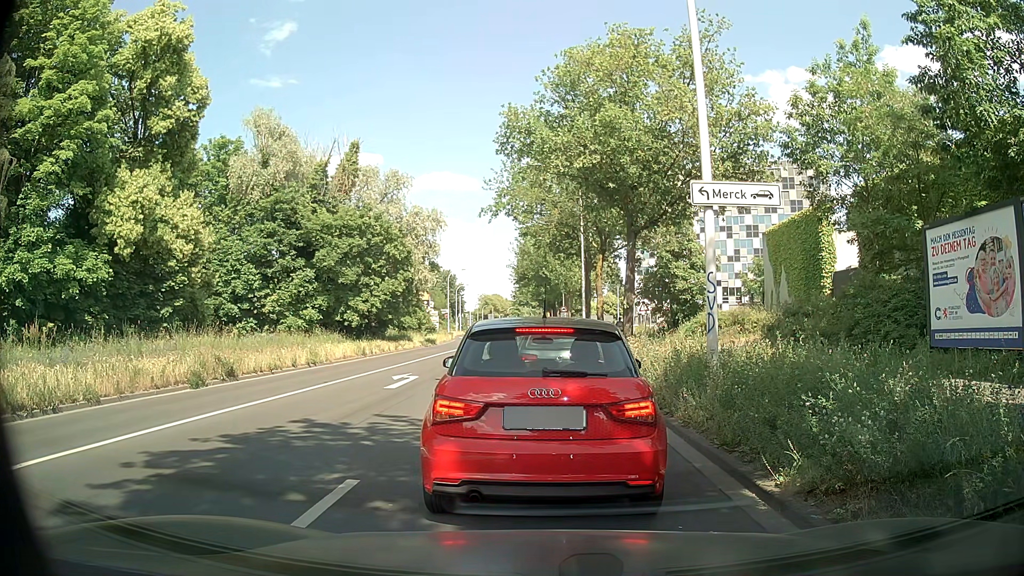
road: secondary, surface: asphalt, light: Day
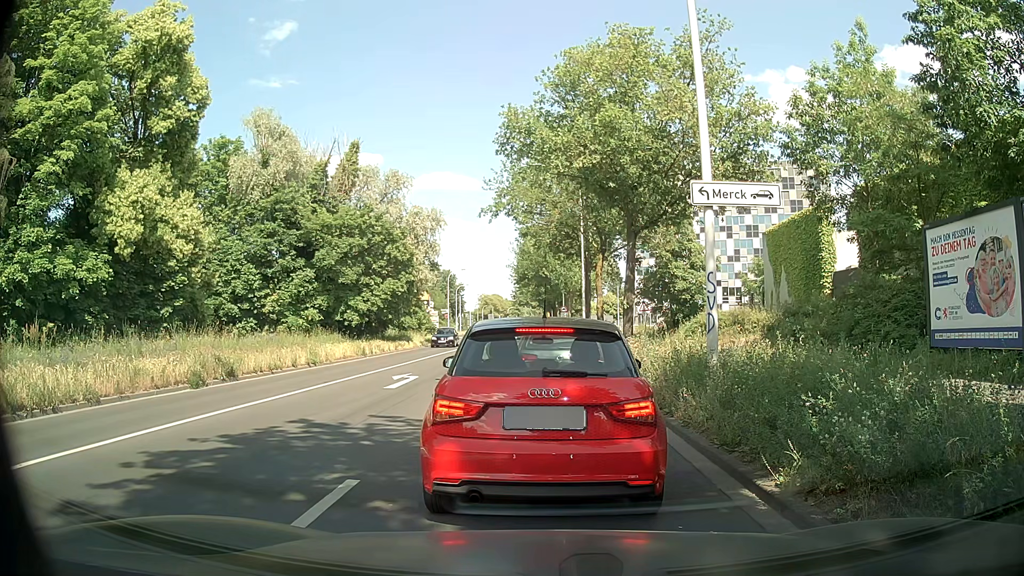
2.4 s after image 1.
(0.0, 0.0) m; 0°
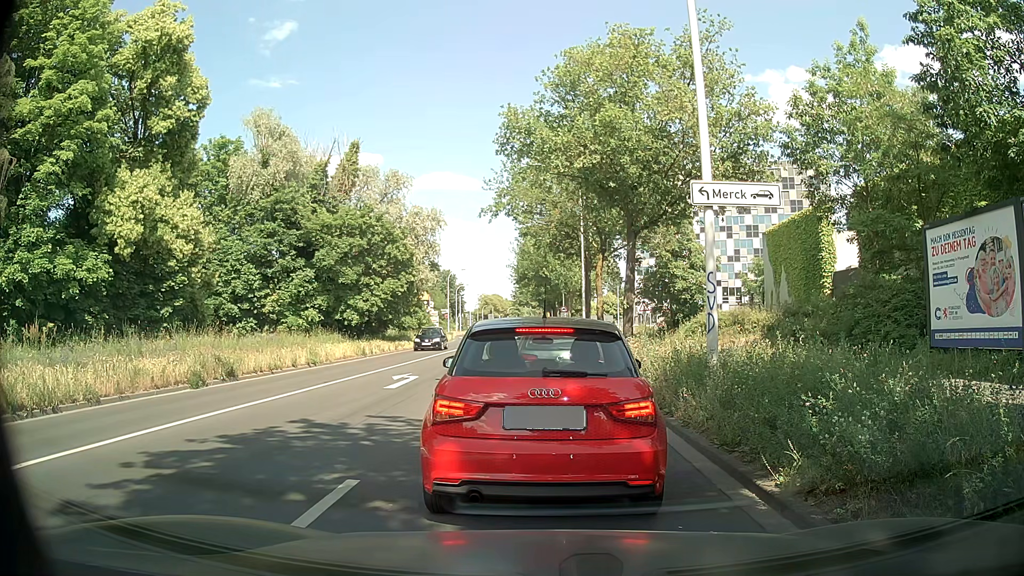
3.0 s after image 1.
(0.0, 0.0) m; 0°
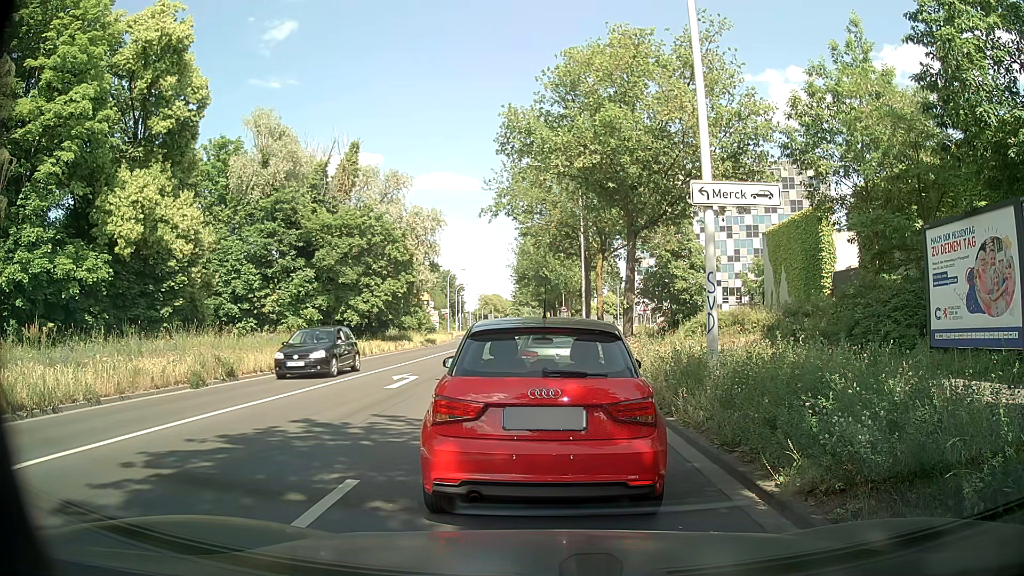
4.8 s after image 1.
(0.0, 0.0) m; 0°
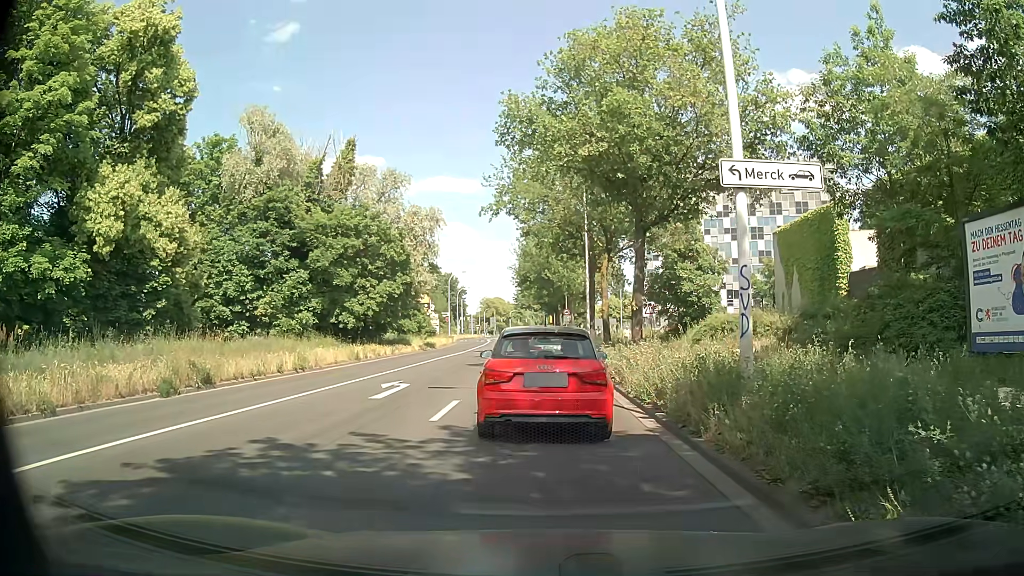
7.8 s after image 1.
(0.0, +1.7) m; +2°
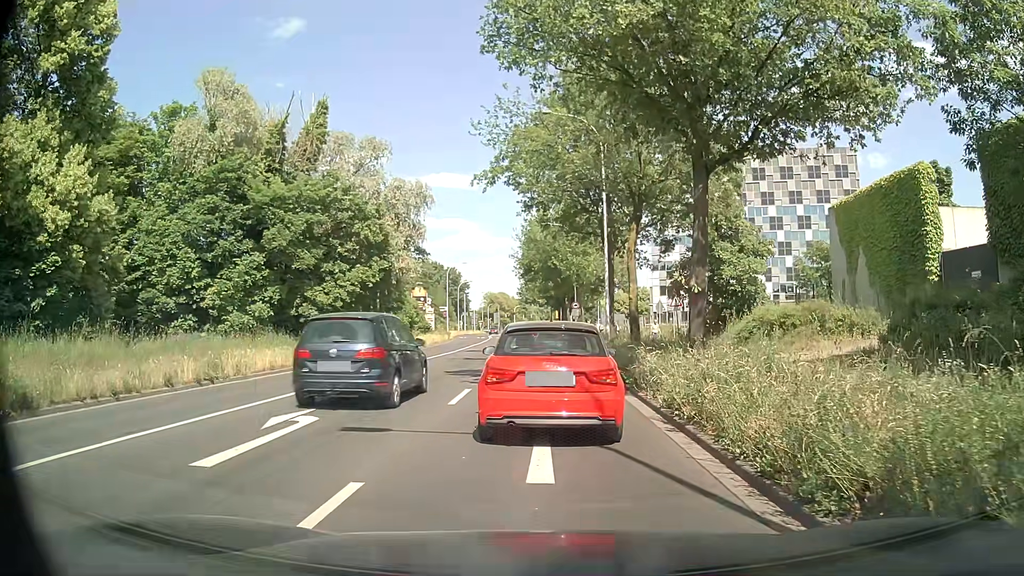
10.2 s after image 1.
(0.0, +7.7) m; -1°
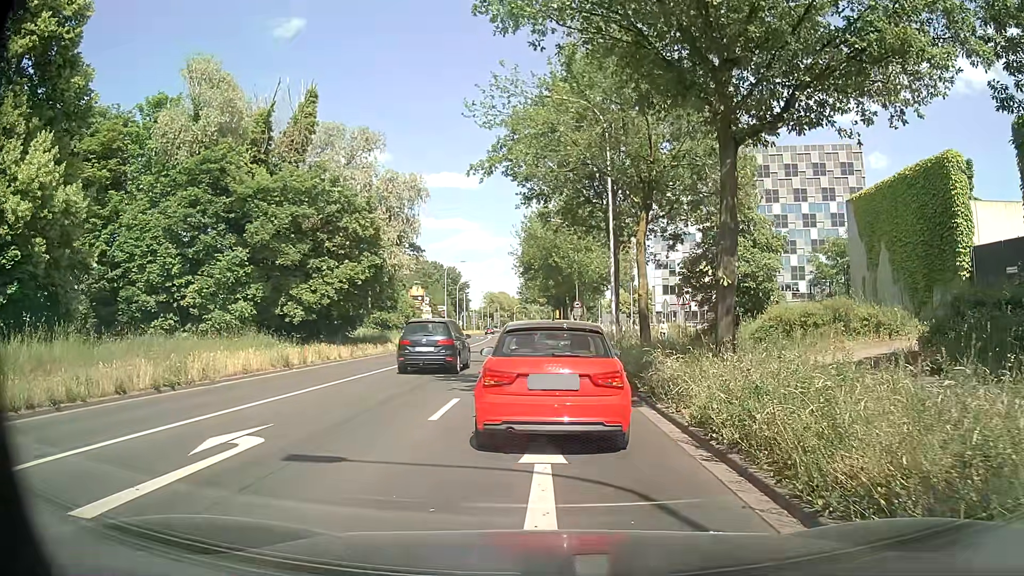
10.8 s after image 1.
(0.0, +2.0) m; +2°
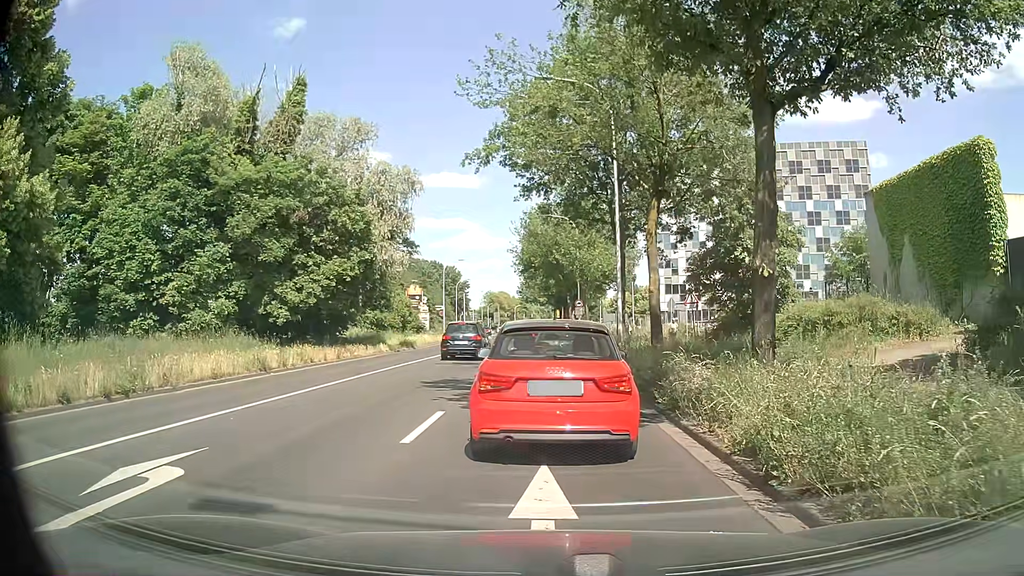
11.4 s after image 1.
(-0.1, +2.0) m; -2°
